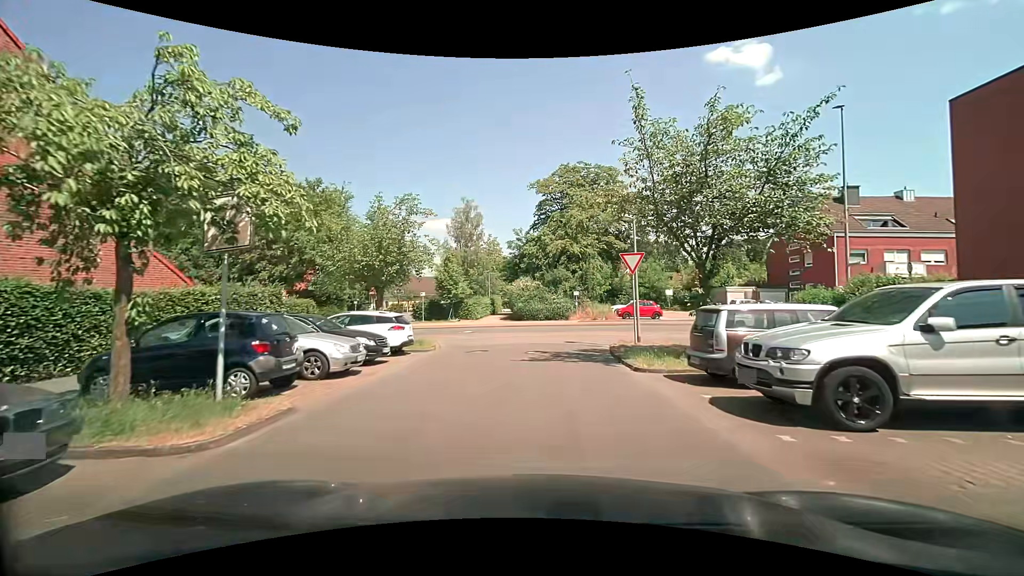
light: Day
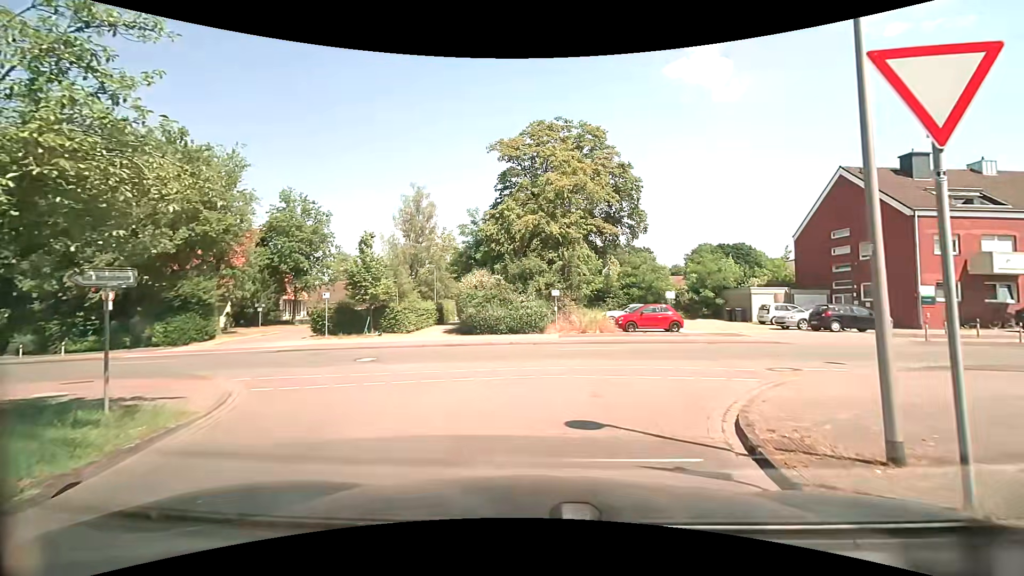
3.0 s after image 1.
(+0.2, +13.7) m; +4°
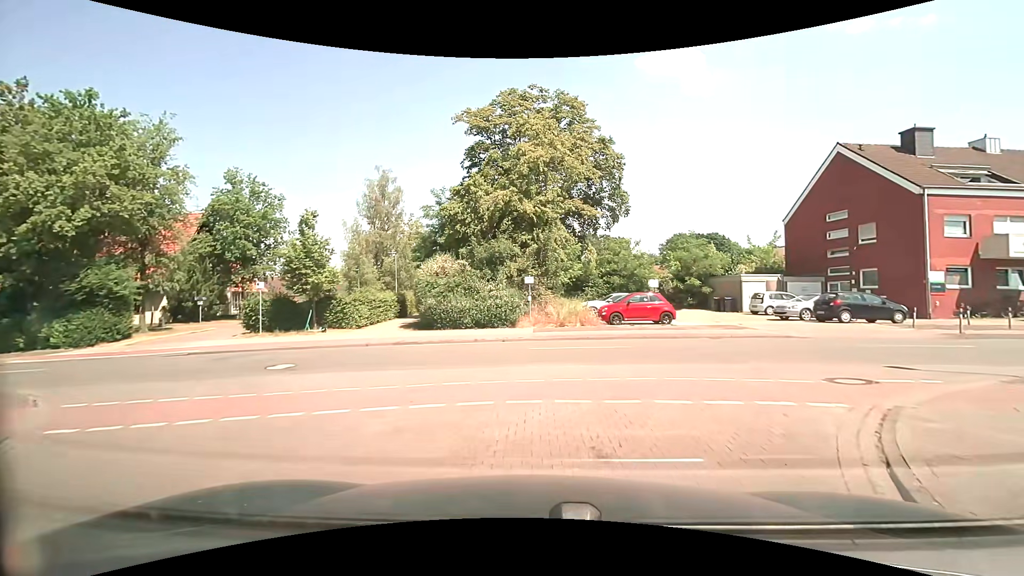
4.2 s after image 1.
(+0.1, +3.8) m; +2°
